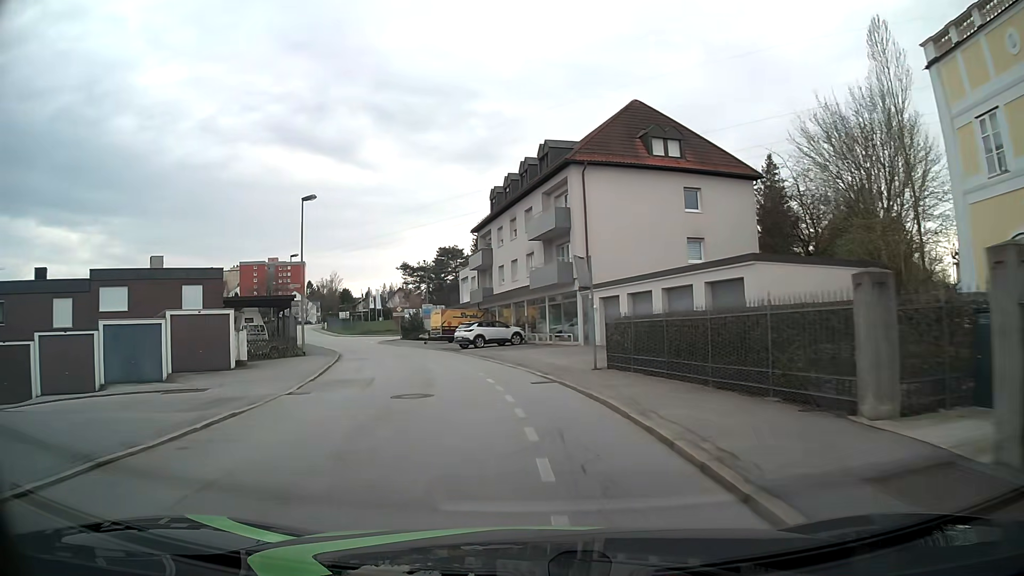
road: residential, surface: asphalt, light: Day
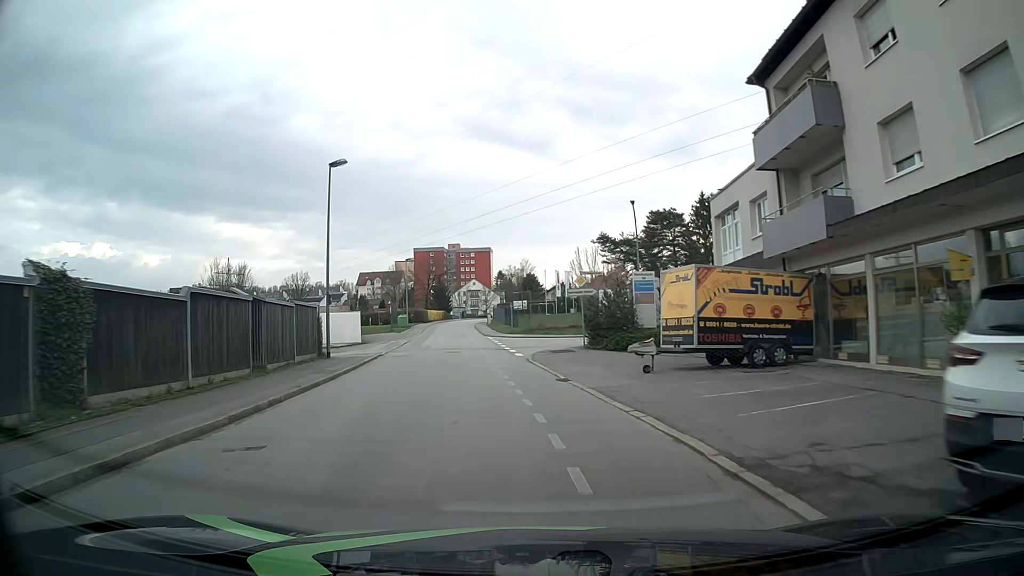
(-5.8, +35.7) m; -17°
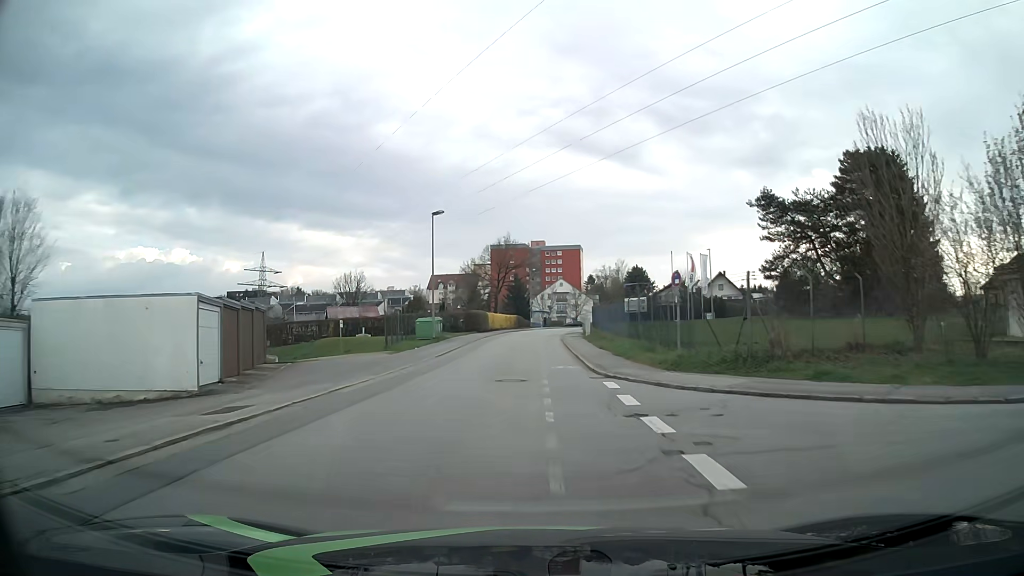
(-3.0, +37.9) m; -8°
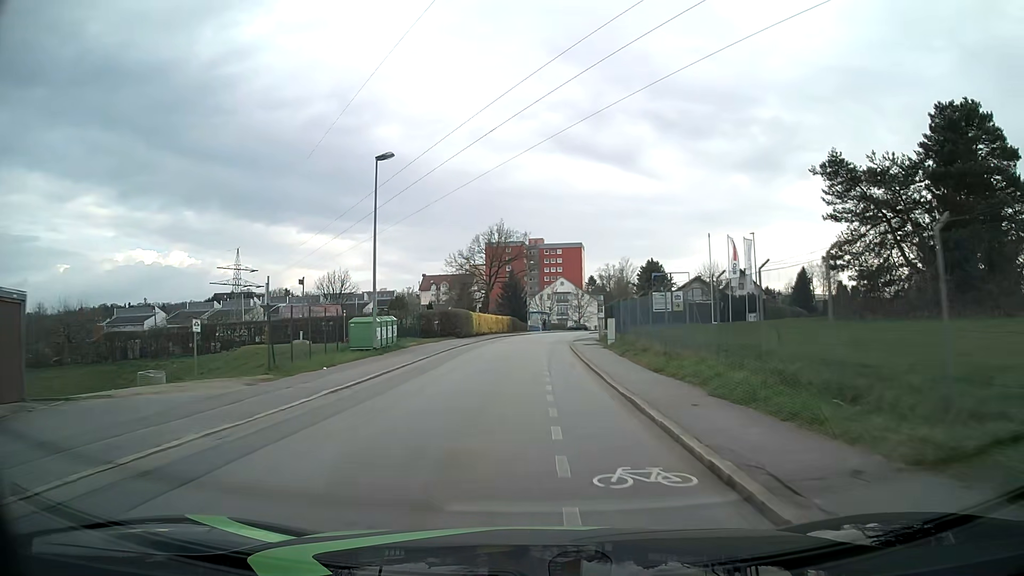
(+0.2, +15.4) m; +1°
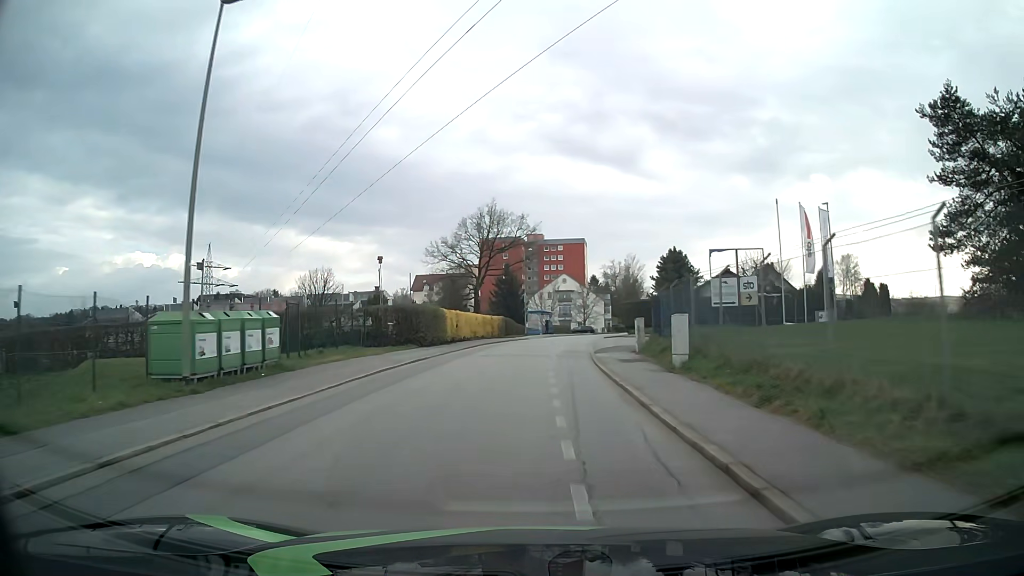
(0.0, +15.4) m; 0°
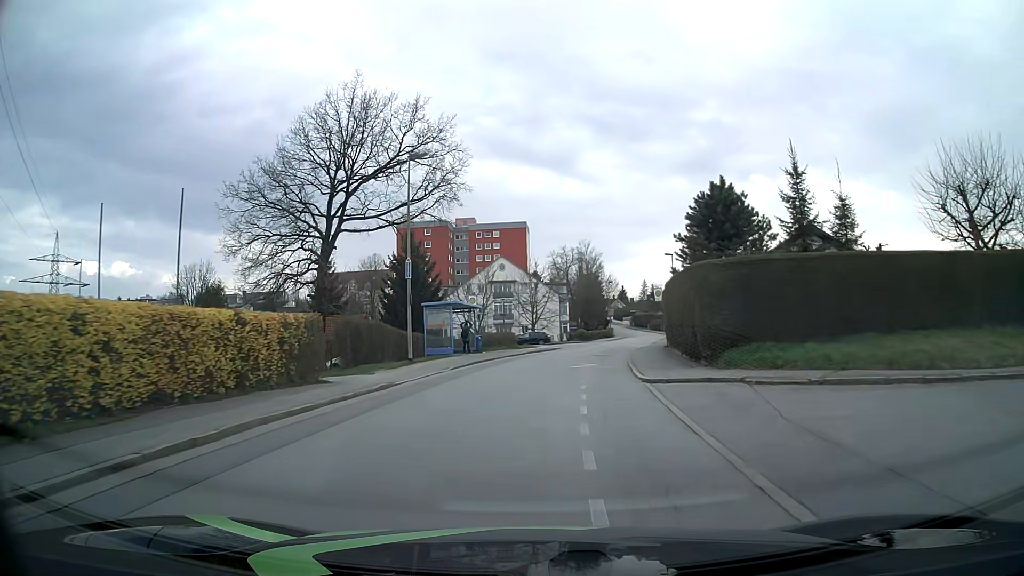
(+1.4, +38.2) m; +5°
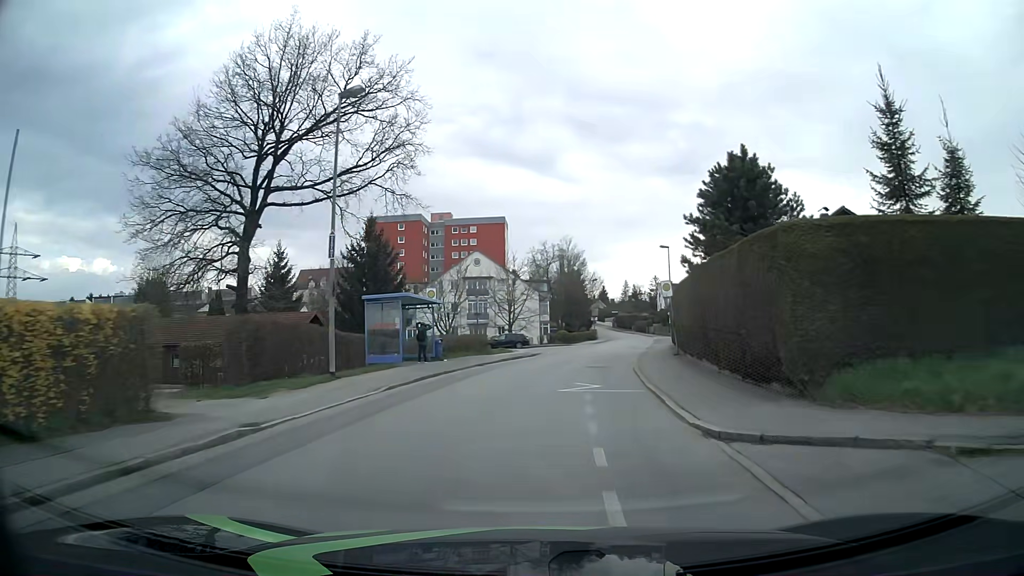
(+0.1, +7.6) m; +2°
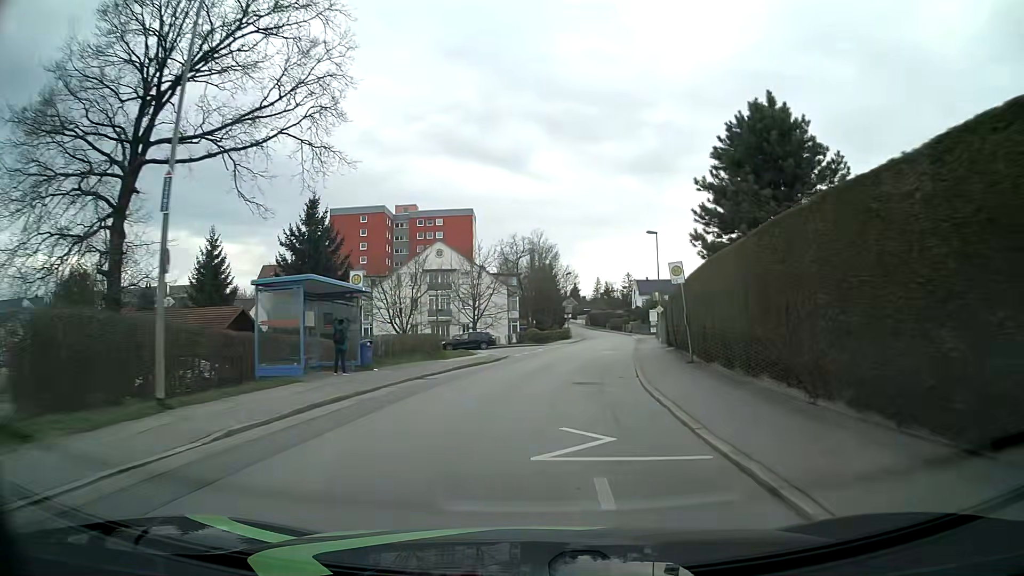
(+0.1, +7.6) m; +2°
